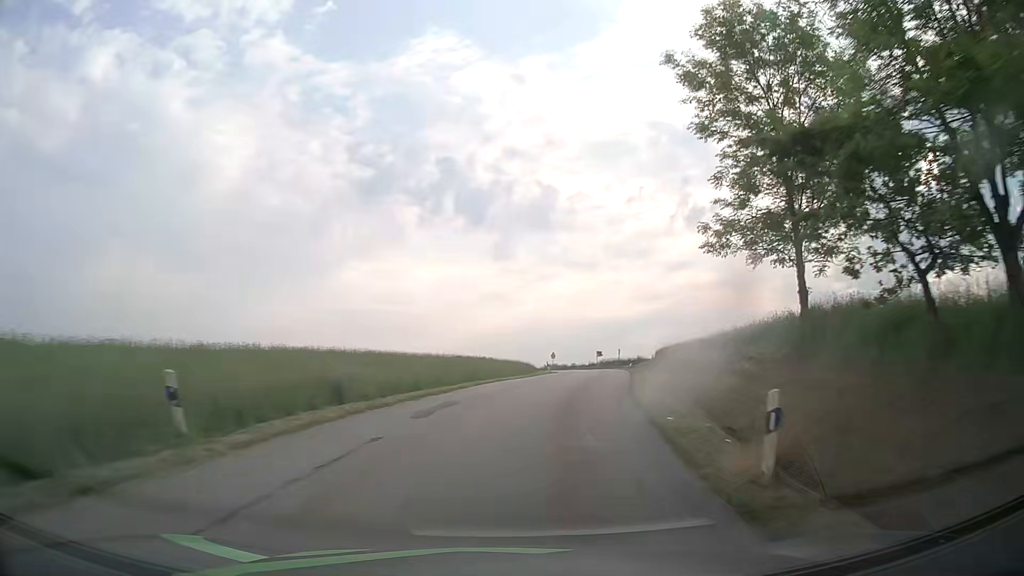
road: tertiary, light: Day
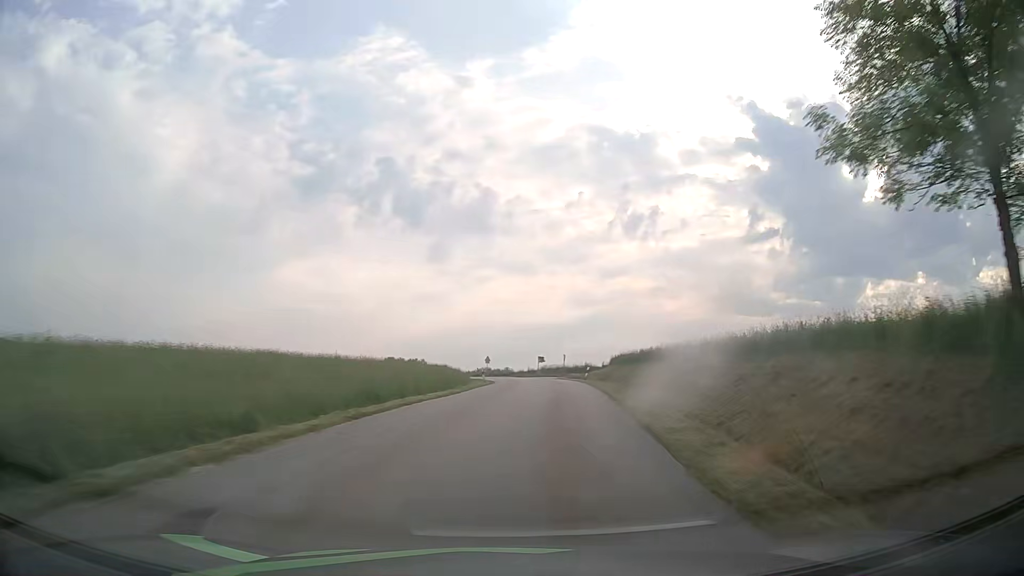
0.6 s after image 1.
(+0.7, +11.6) m; +6°
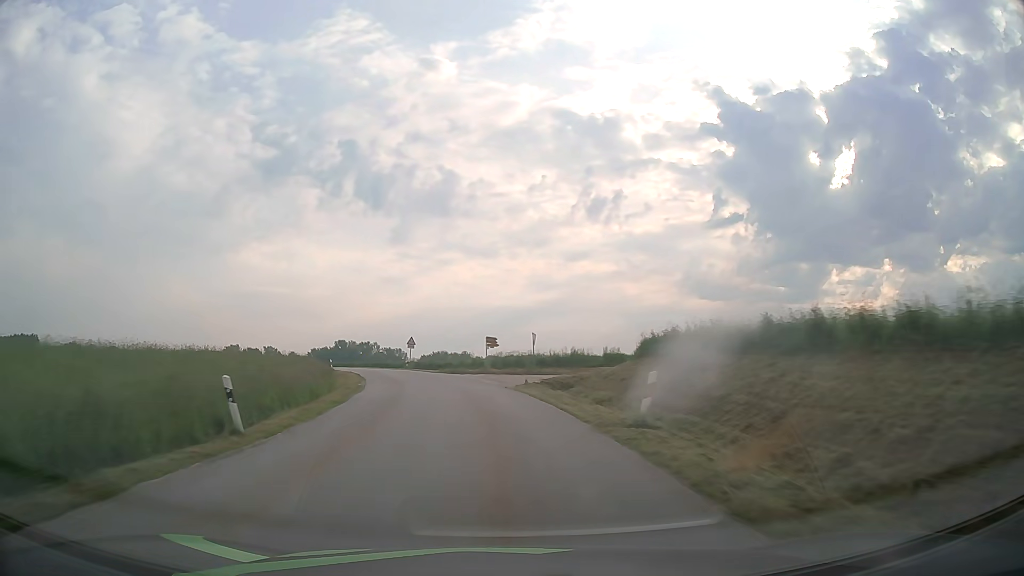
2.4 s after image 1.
(+3.2, +34.9) m; +6°
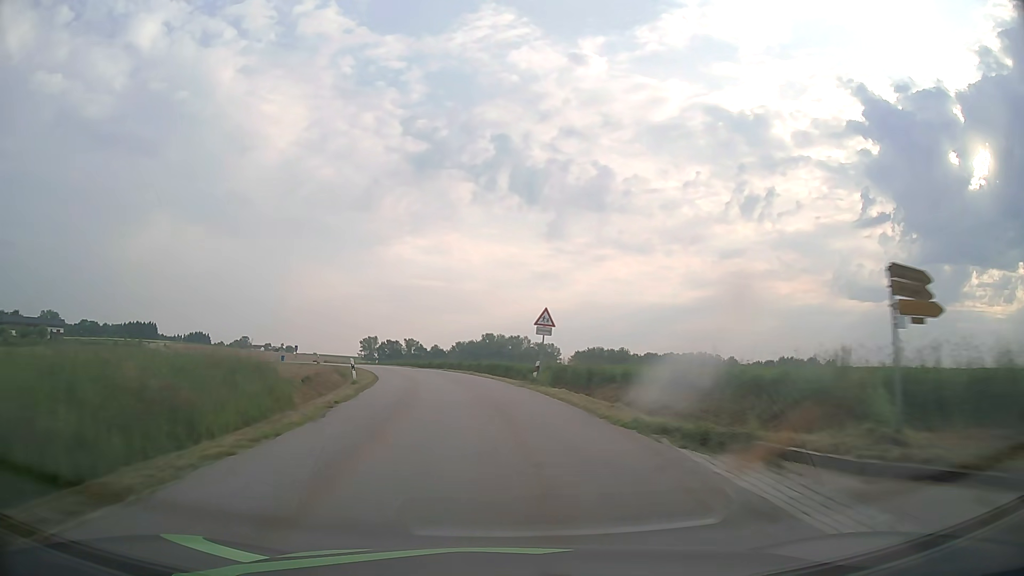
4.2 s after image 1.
(-4.1, +35.8) m; -13°
(0, +10) (-1, +20) (-2, +30) (-4, +40) (-7, +49) (-10, +59) (-14, +68) (-18, +77) (-23, +86) (-28, +95) m
